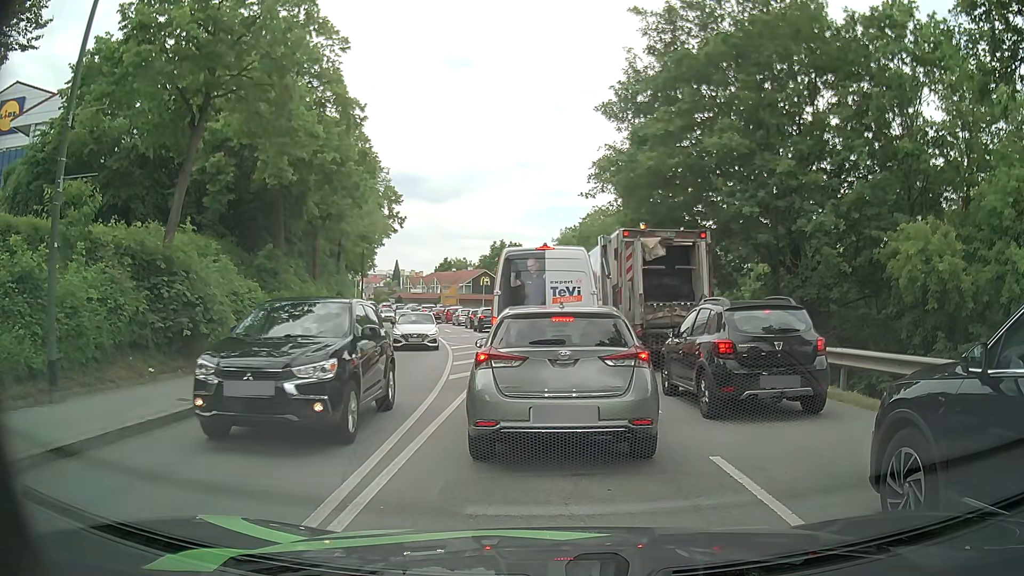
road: tertiary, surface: asphalt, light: Day
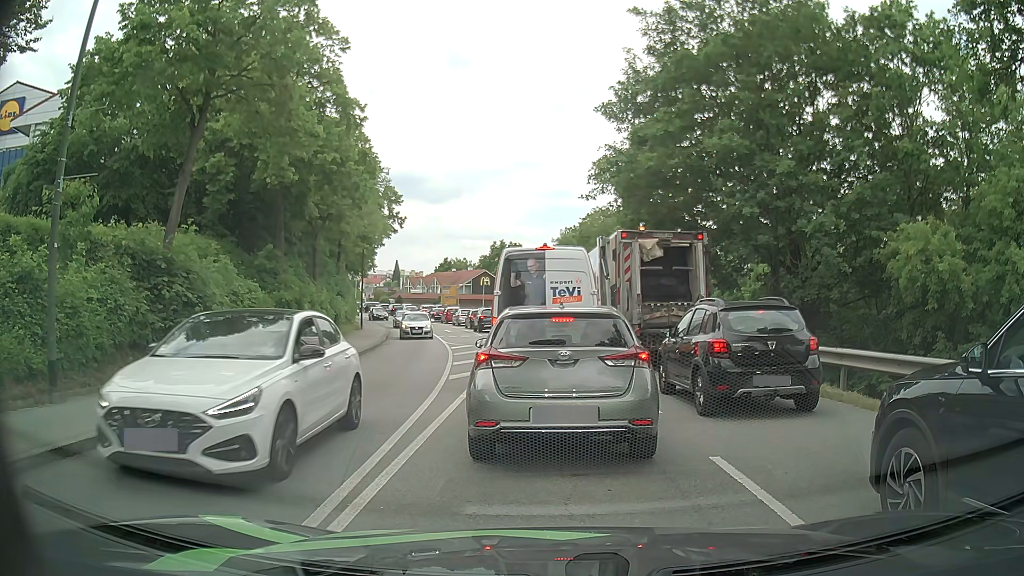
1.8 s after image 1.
(0.0, 0.0) m; 0°
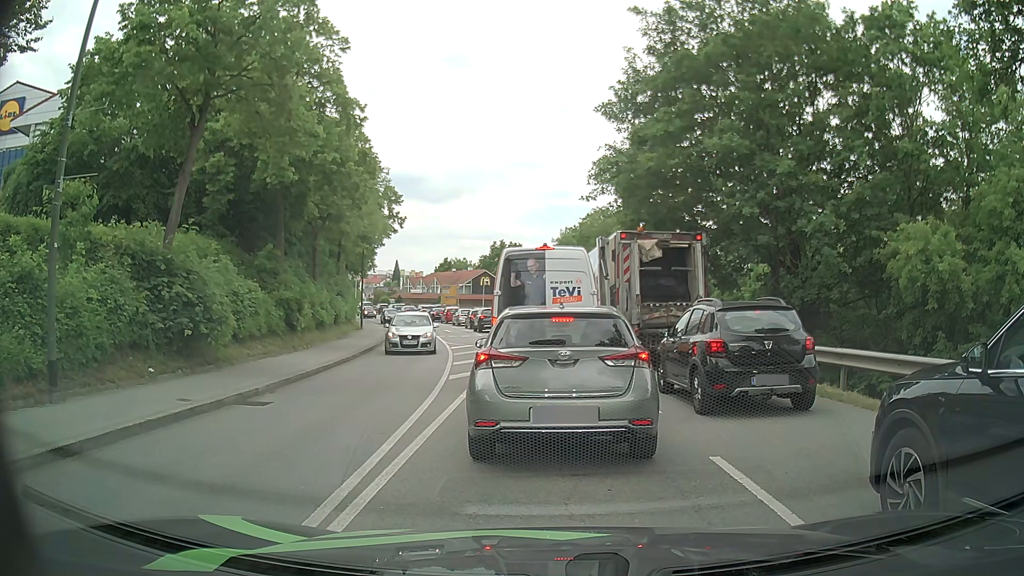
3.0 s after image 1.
(0.0, 0.0) m; 0°
(-1, +10) (-1, +20) (-2, +30) (-4, +40) (-7, +49) (-11, +59) (-15, +68) (-19, +77) (-24, +85) (-30, +94) m
